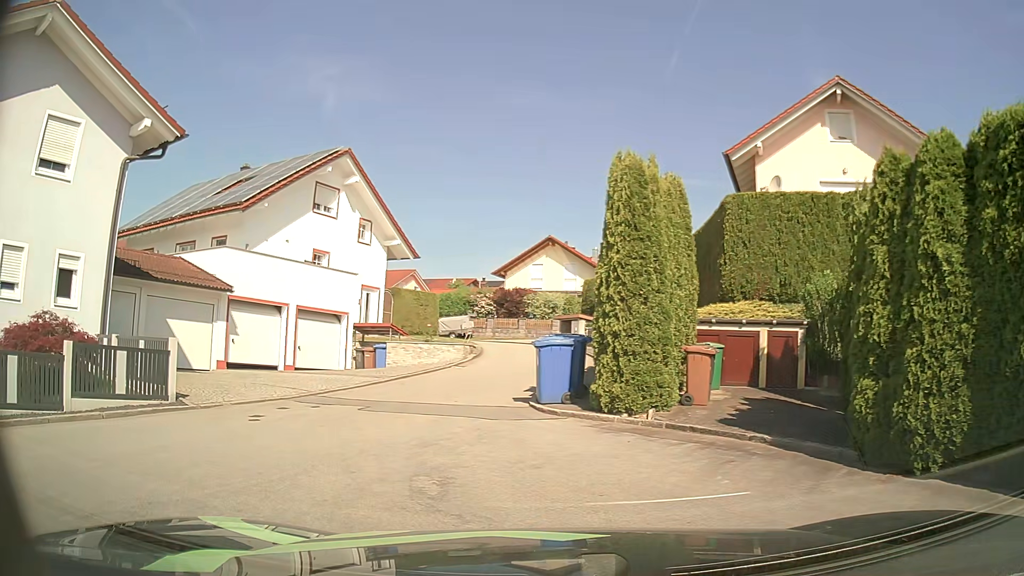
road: residential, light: Day
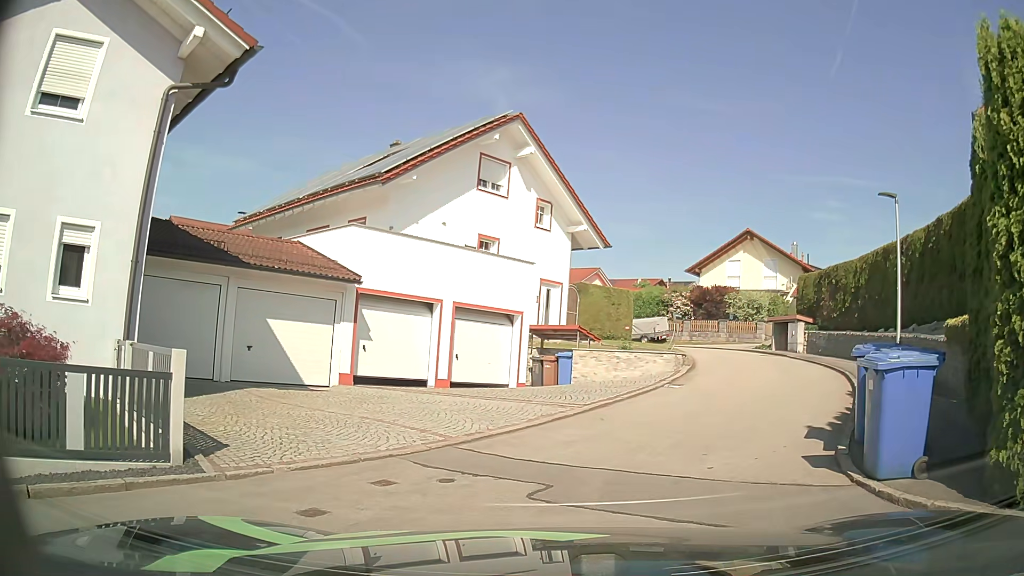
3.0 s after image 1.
(-1.0, +5.5) m; -16°
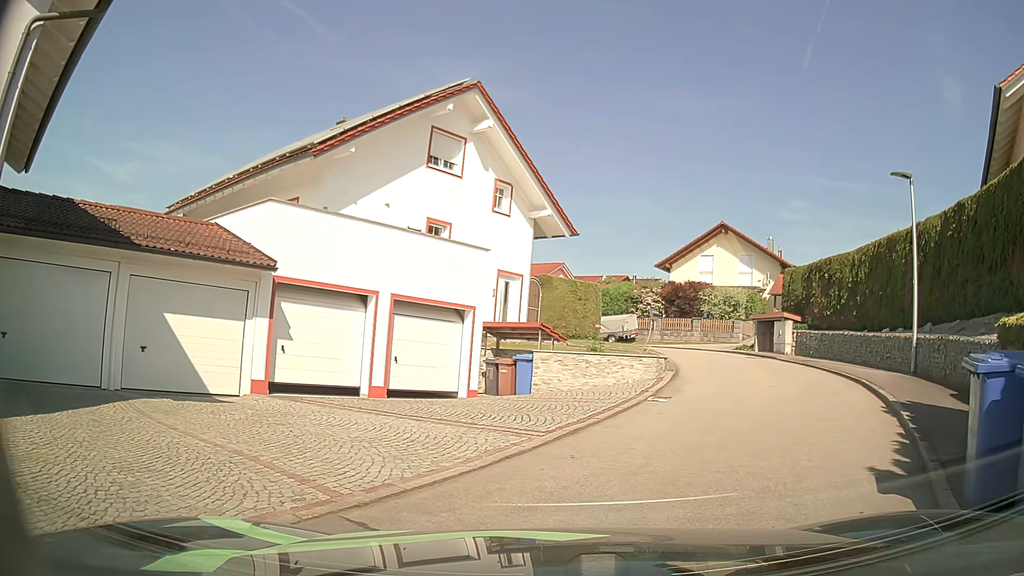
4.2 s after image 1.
(+0.1, +3.0) m; +5°
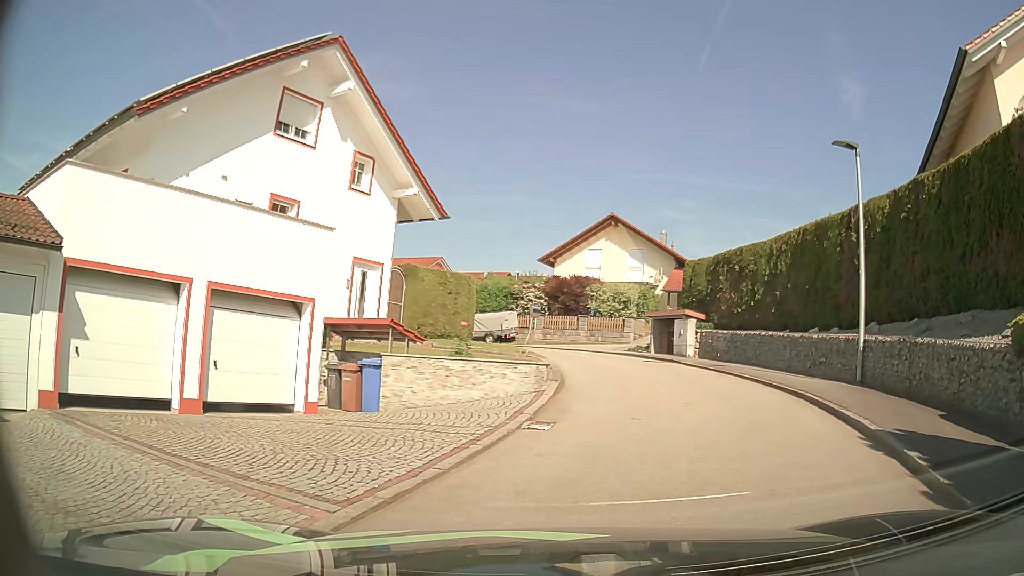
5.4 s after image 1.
(+0.2, +3.3) m; +7°
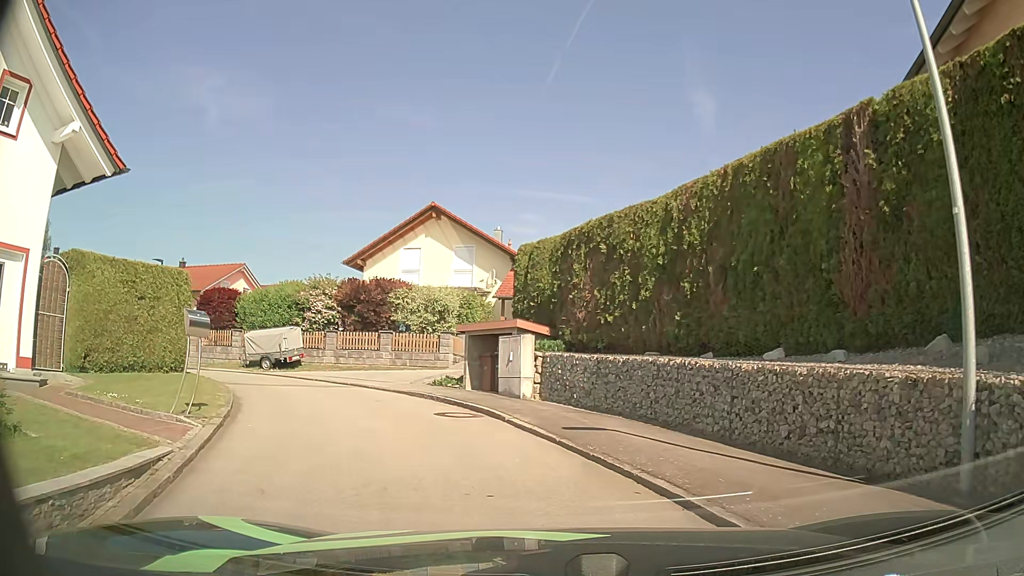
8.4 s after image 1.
(+2.0, +8.9) m; +14°
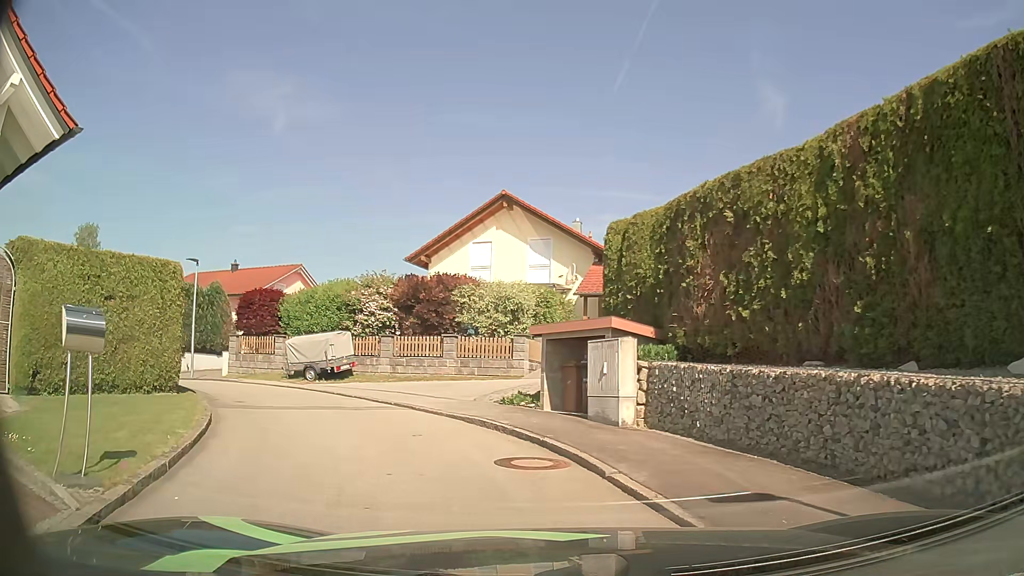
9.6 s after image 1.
(-0.1, +3.7) m; -5°
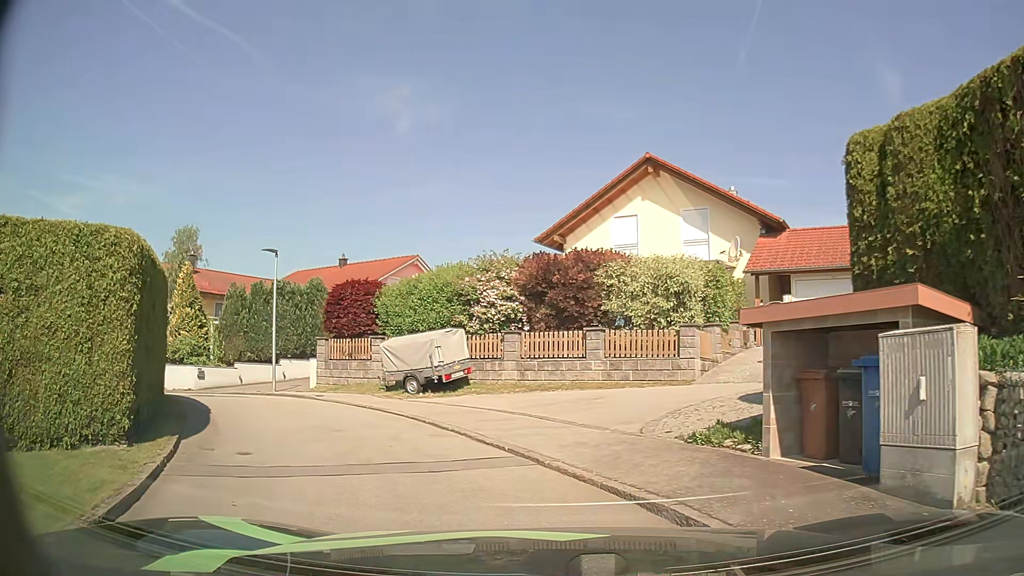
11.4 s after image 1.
(-0.6, +5.3) m; -13°
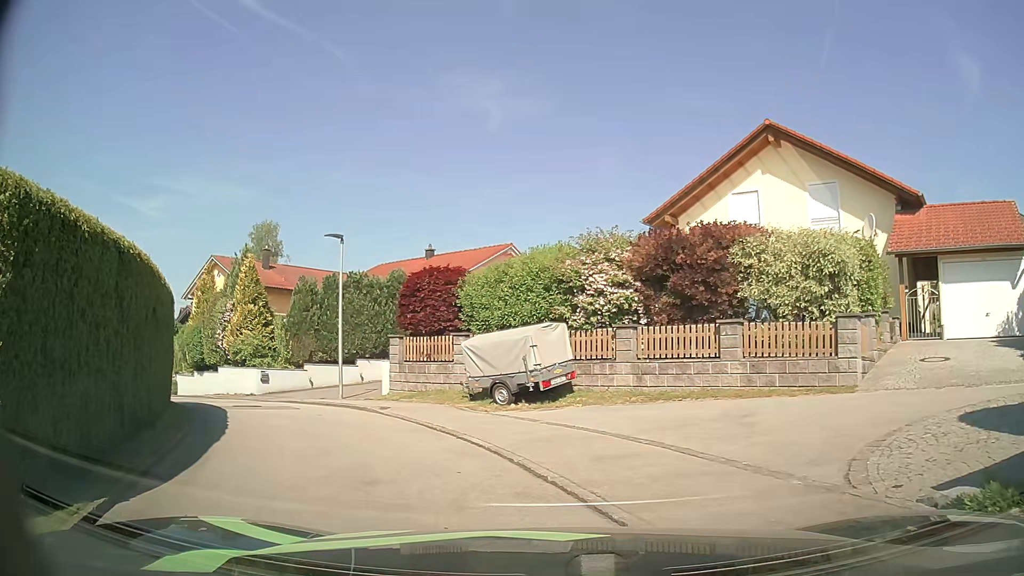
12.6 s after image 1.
(-0.2, +3.5) m; -8°
